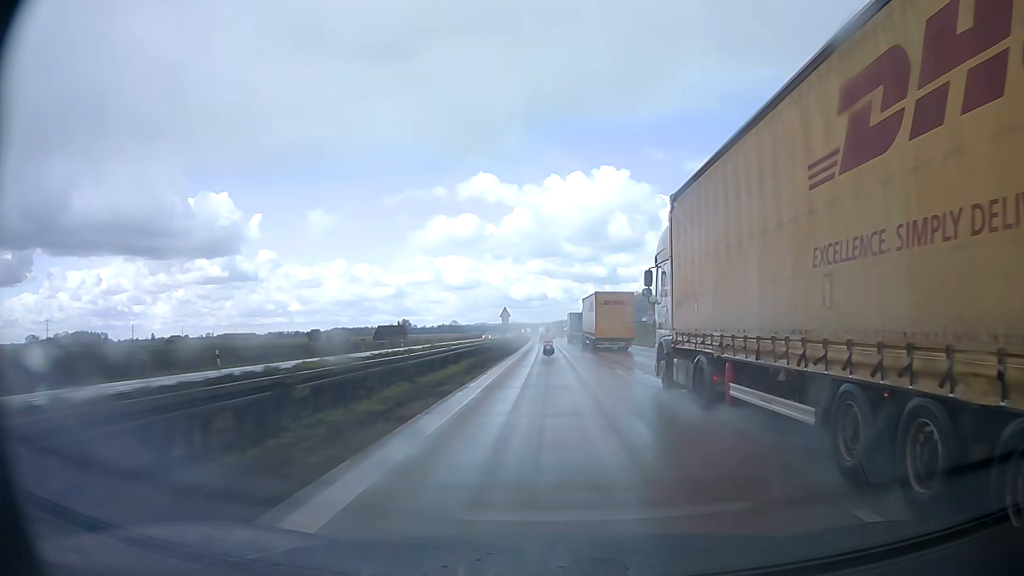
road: motorway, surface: asphalt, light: Day
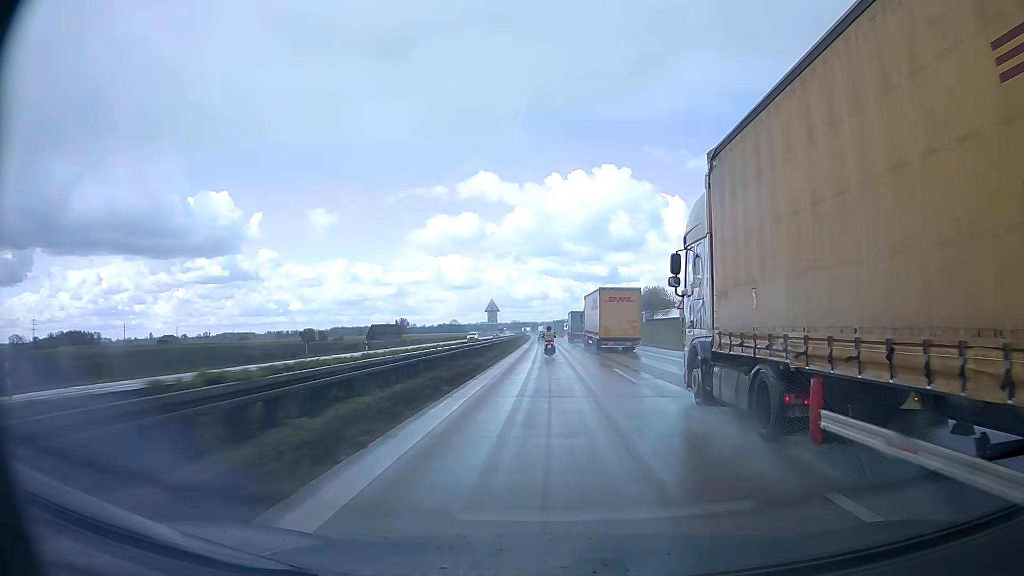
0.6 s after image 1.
(-0.1, +17.5) m; 0°
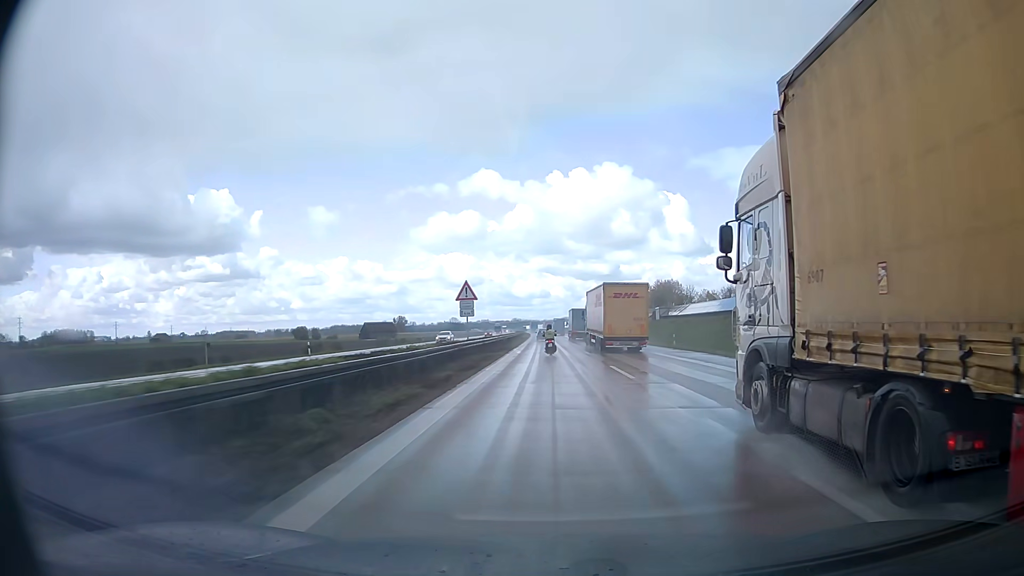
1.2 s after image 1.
(0.0, +17.3) m; 0°
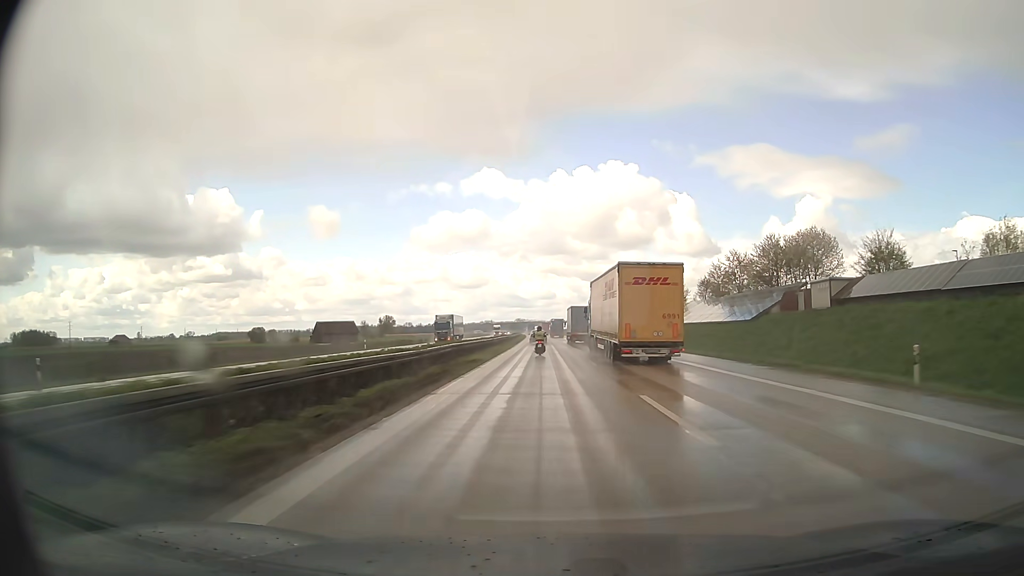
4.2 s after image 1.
(0.0, +82.4) m; 0°
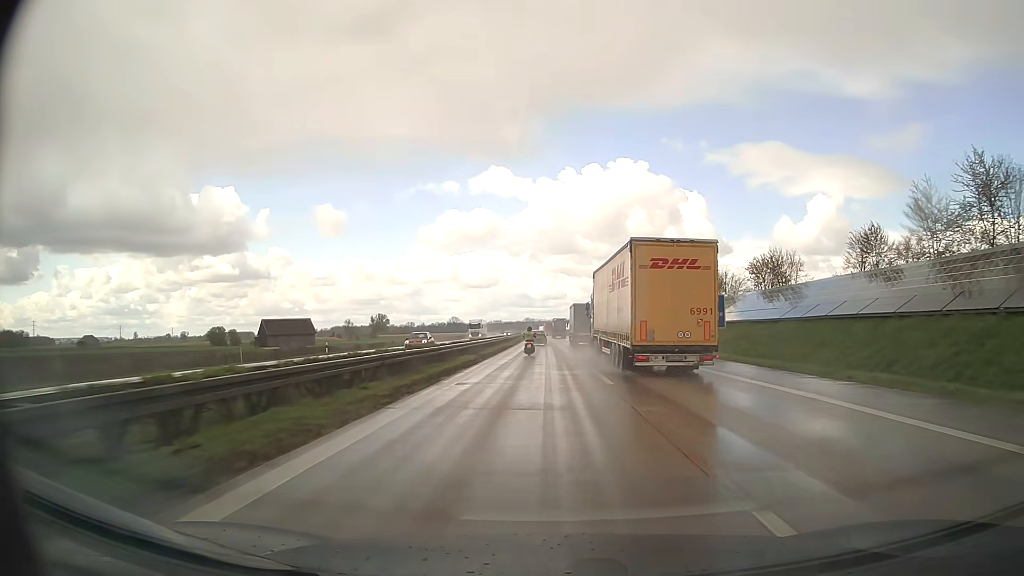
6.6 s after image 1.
(-0.2, +63.1) m; -1°
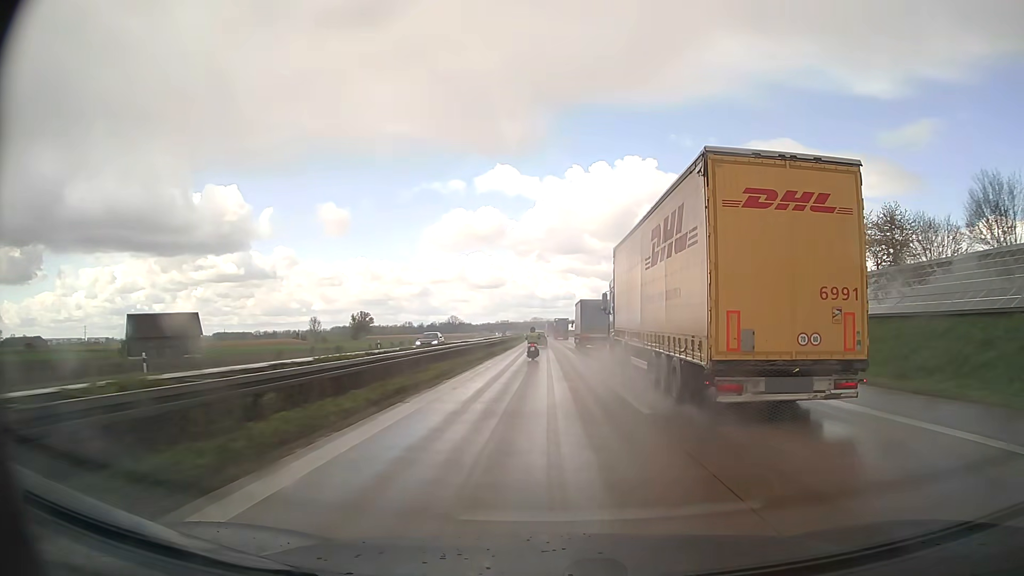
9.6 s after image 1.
(-0.6, +79.5) m; -1°
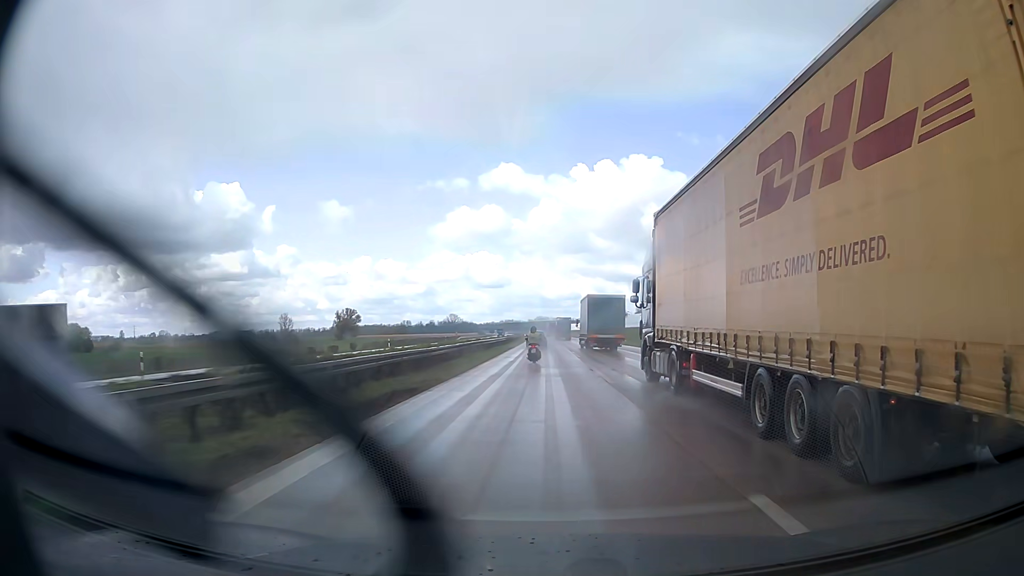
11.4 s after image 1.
(-0.2, +47.8) m; -1°
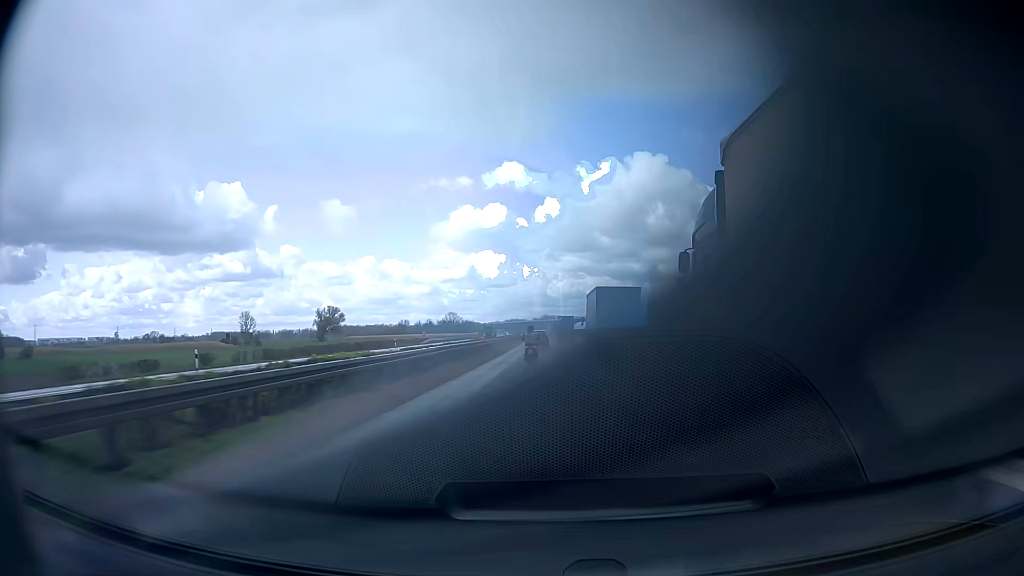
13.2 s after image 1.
(-0.2, +47.3) m; -1°
(0, +10) (0, +20) (0, +30) (0, +40) (0, +50) (0, +60) (0, +70) (0, +80) (0, +90) (-1, +100) m
